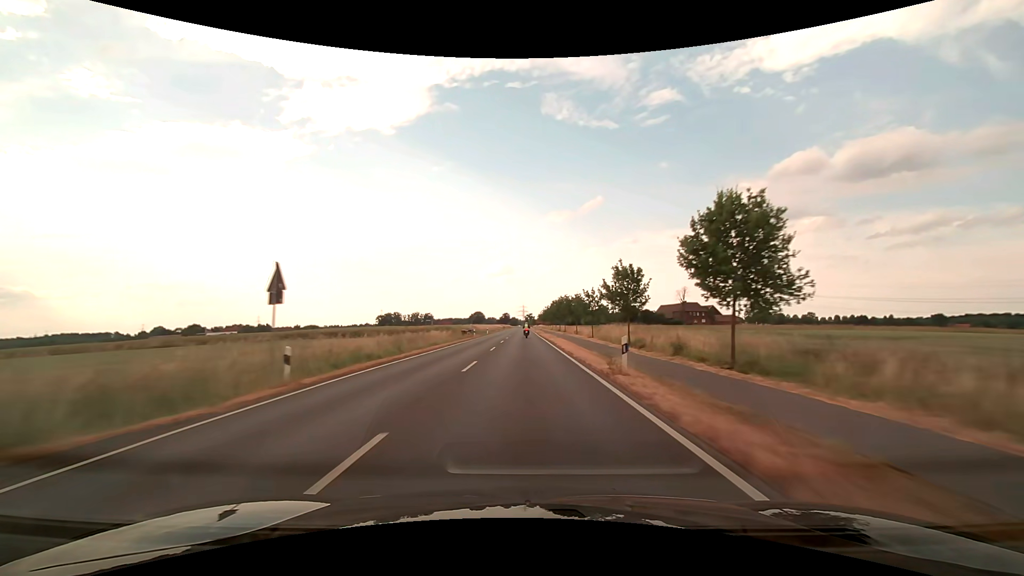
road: secondary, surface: asphalt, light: Day
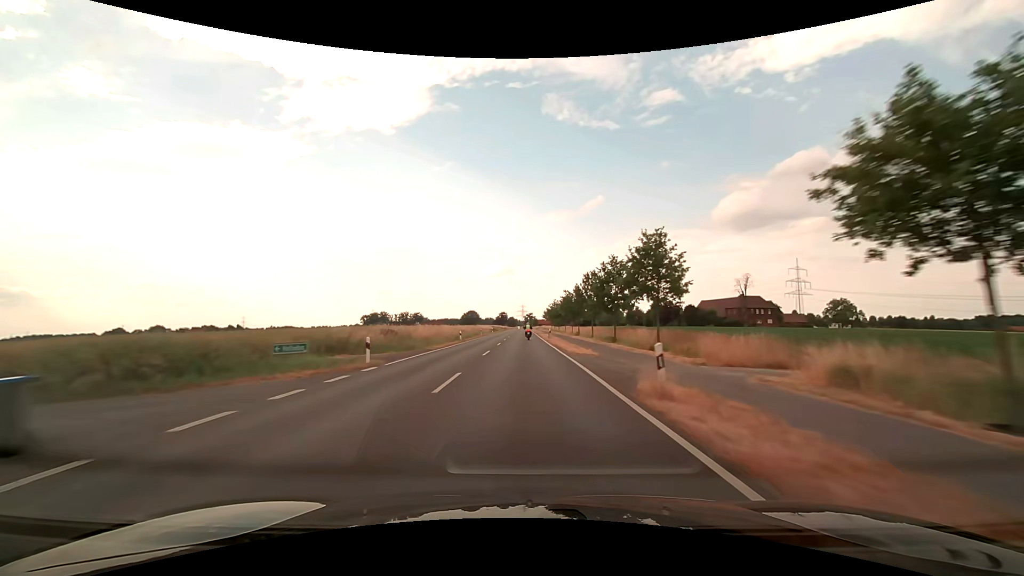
(0.0, +64.4) m; 0°
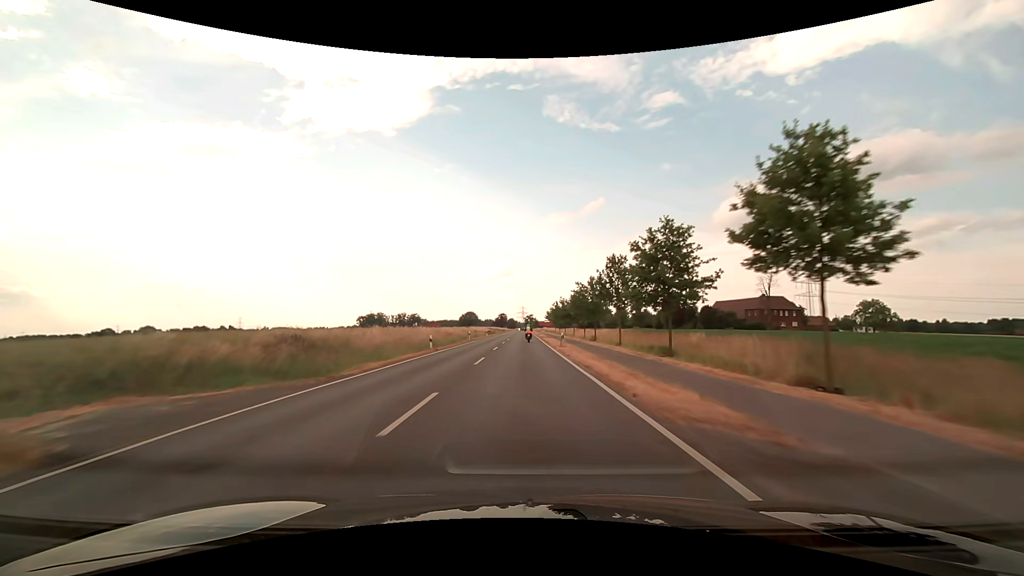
(0.0, +15.6) m; 0°
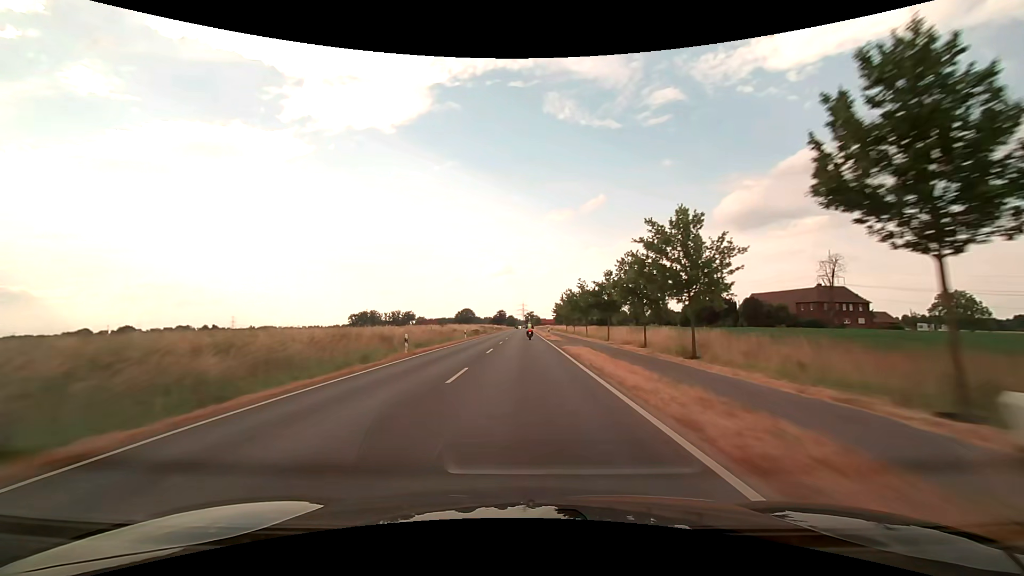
(0.0, +30.7) m; 0°
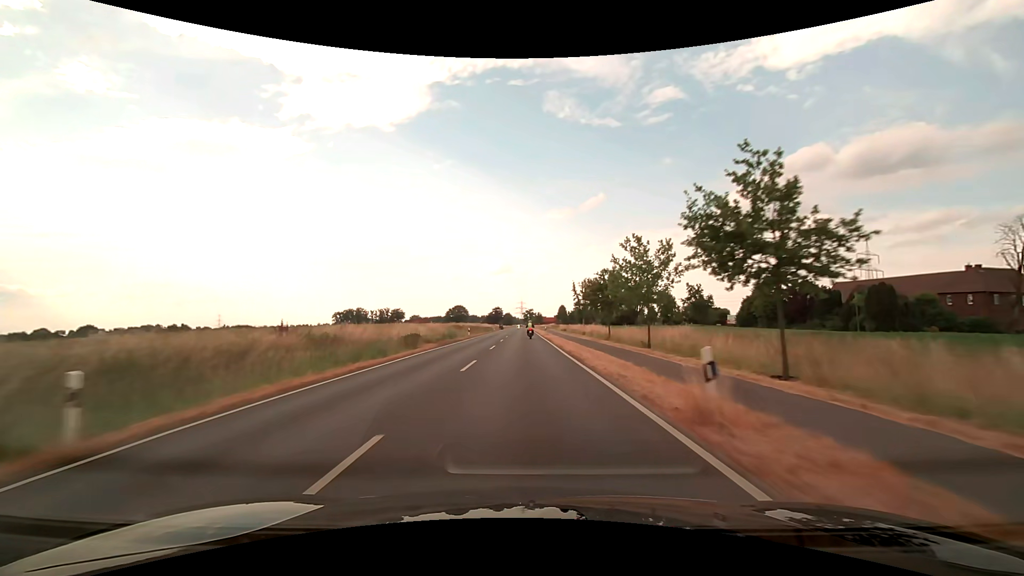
(+0.1, +45.6) m; 0°
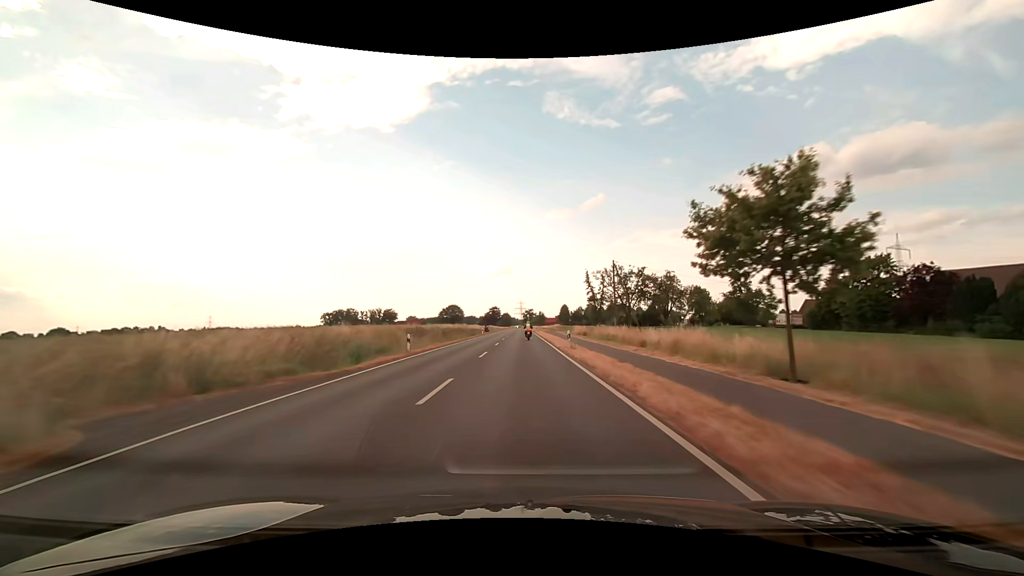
(0.0, +29.5) m; 0°
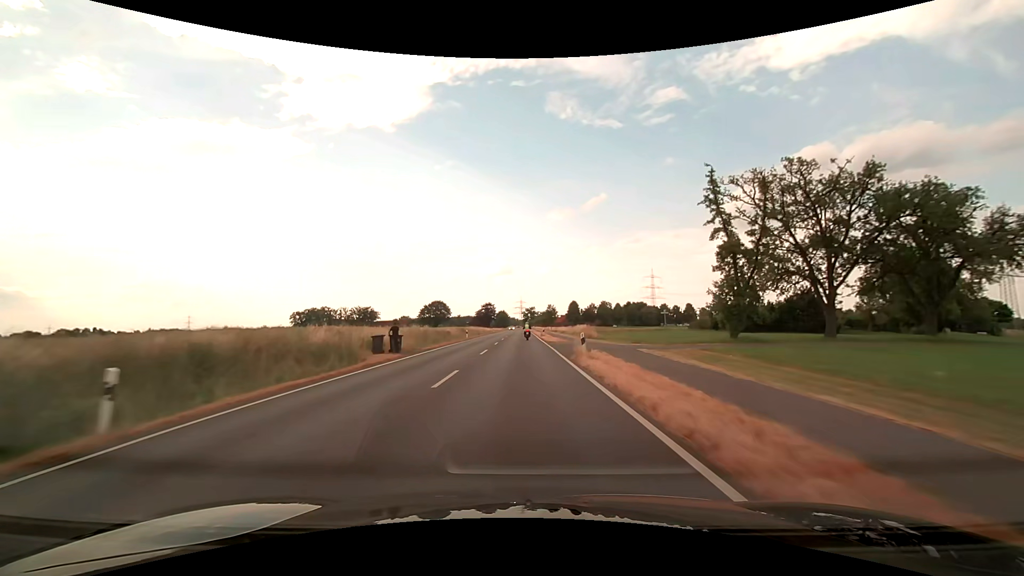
(+0.1, +69.5) m; 0°
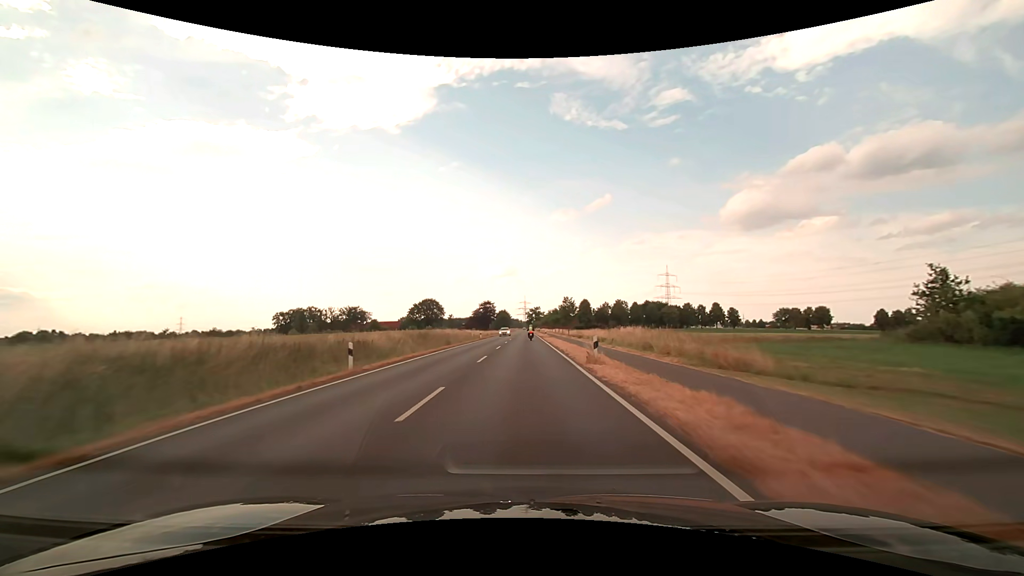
(-0.1, +39.5) m; 0°
(0, +10) (0, +20) (0, +30) (0, +40) (0, +50) (0, +60) (0, +70) (0, +80) (0, +90) (+1, +100) m
